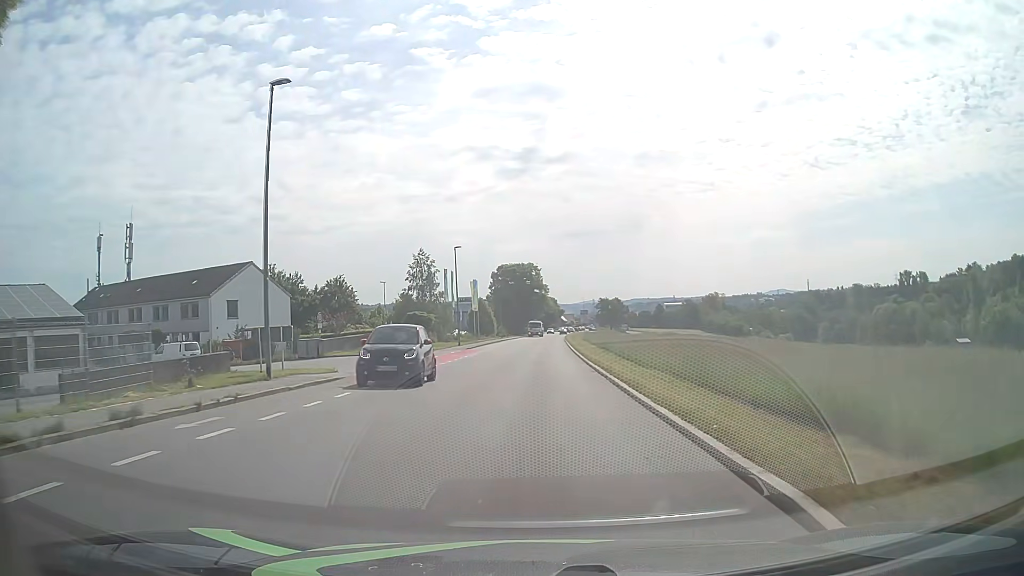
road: tertiary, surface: asphalt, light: Day
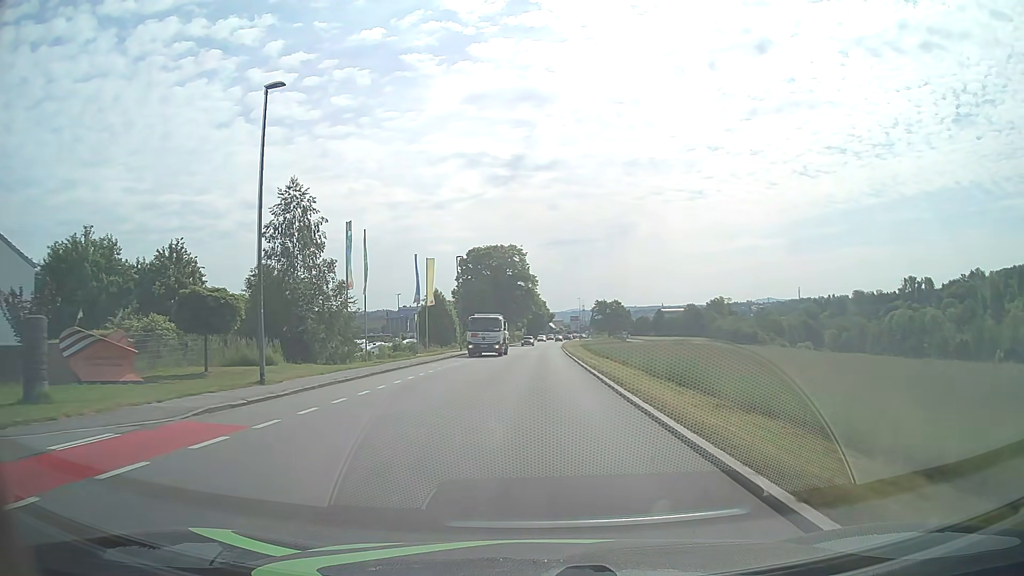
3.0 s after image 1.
(+0.1, +38.4) m; +1°
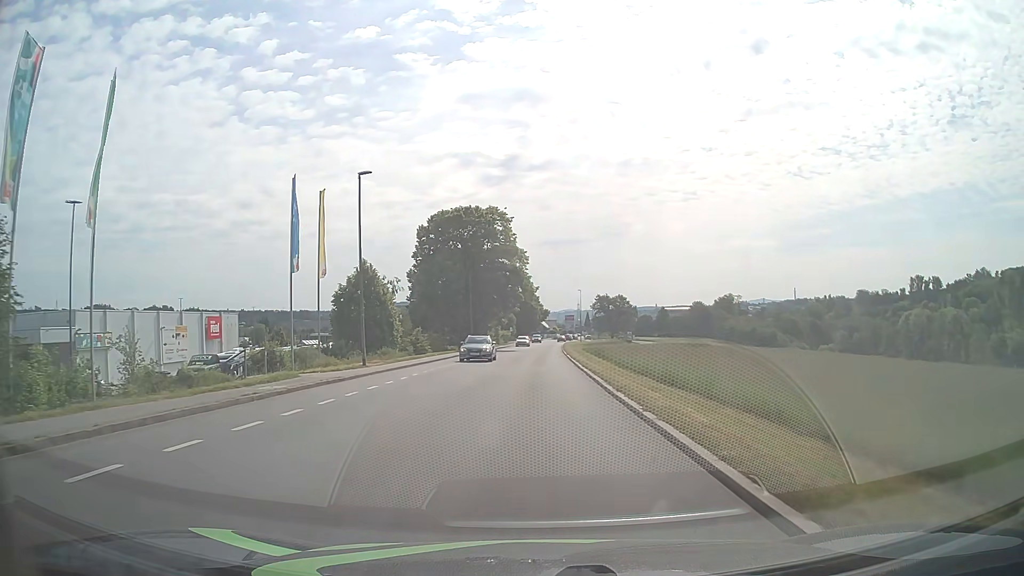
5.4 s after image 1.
(+0.2, +30.4) m; 0°
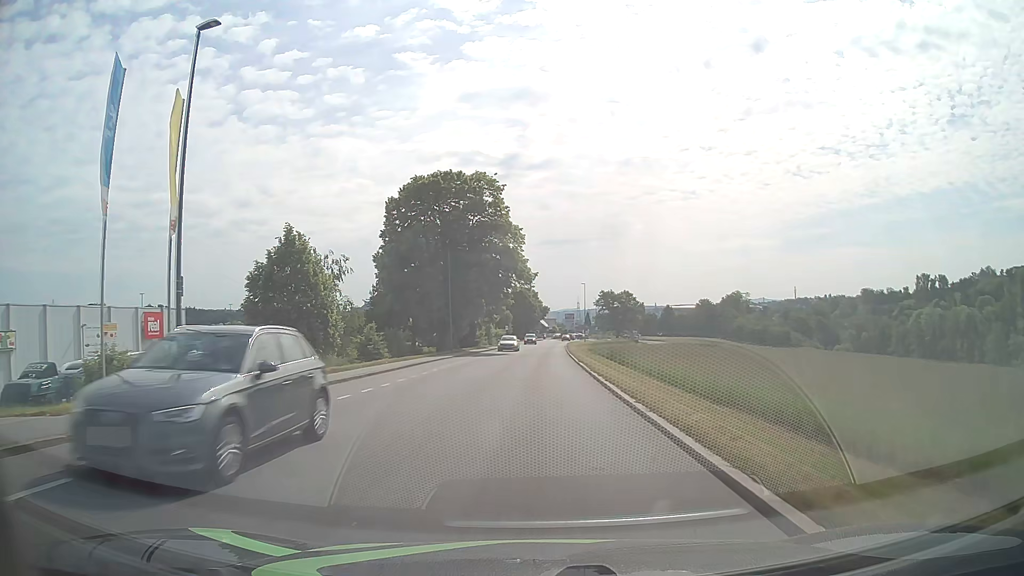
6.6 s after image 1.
(0.0, +15.0) m; 0°
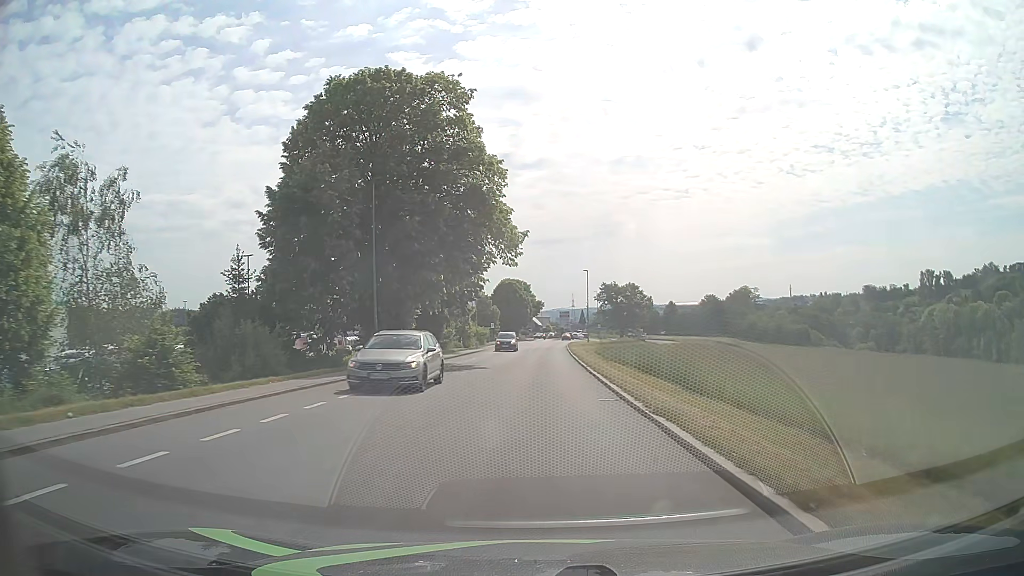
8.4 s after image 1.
(+0.1, +22.3) m; +1°
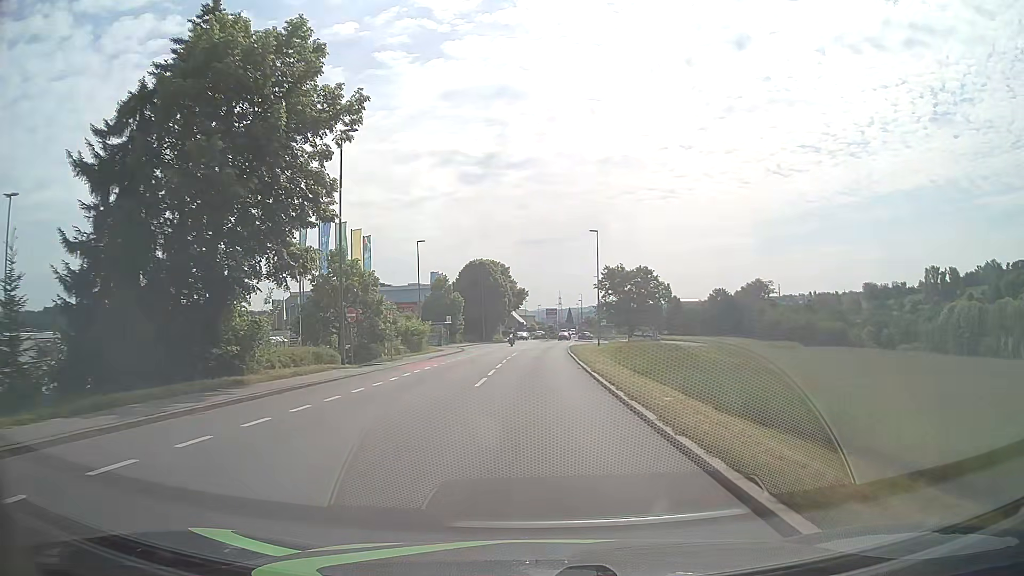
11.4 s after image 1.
(+0.4, +36.6) m; +1°
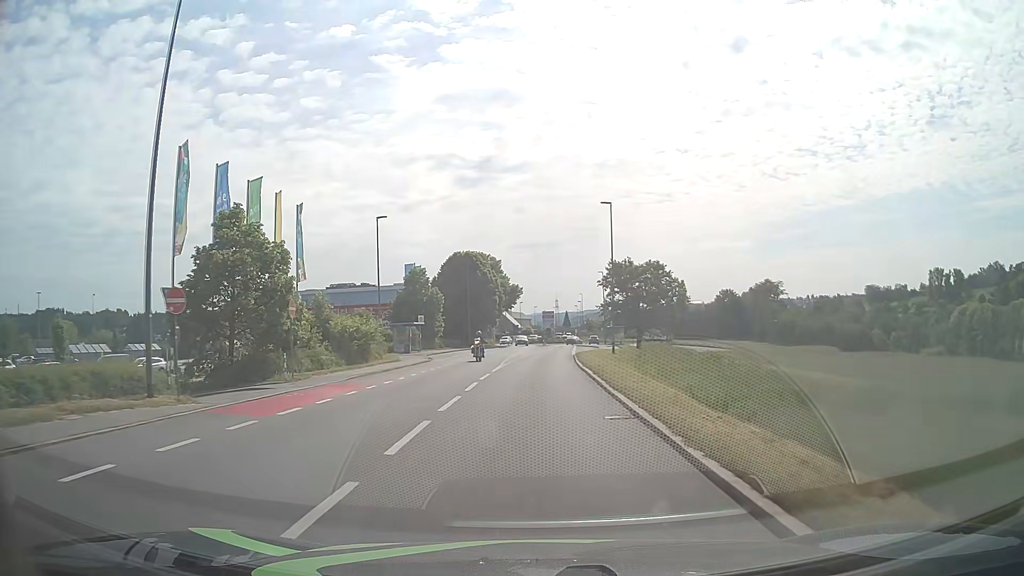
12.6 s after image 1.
(0.0, +14.4) m; 0°
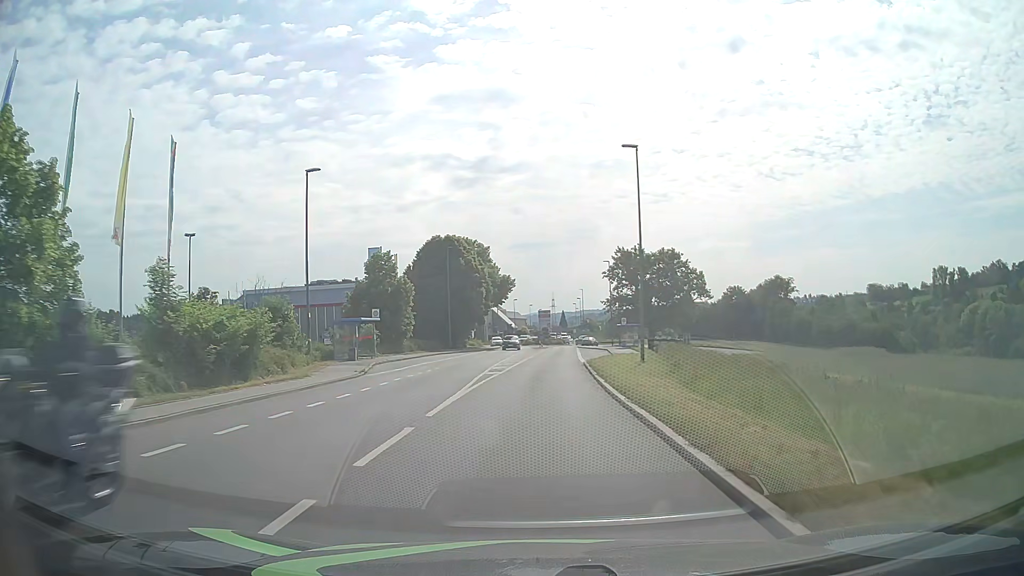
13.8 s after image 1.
(+0.1, +14.3) m; 0°
